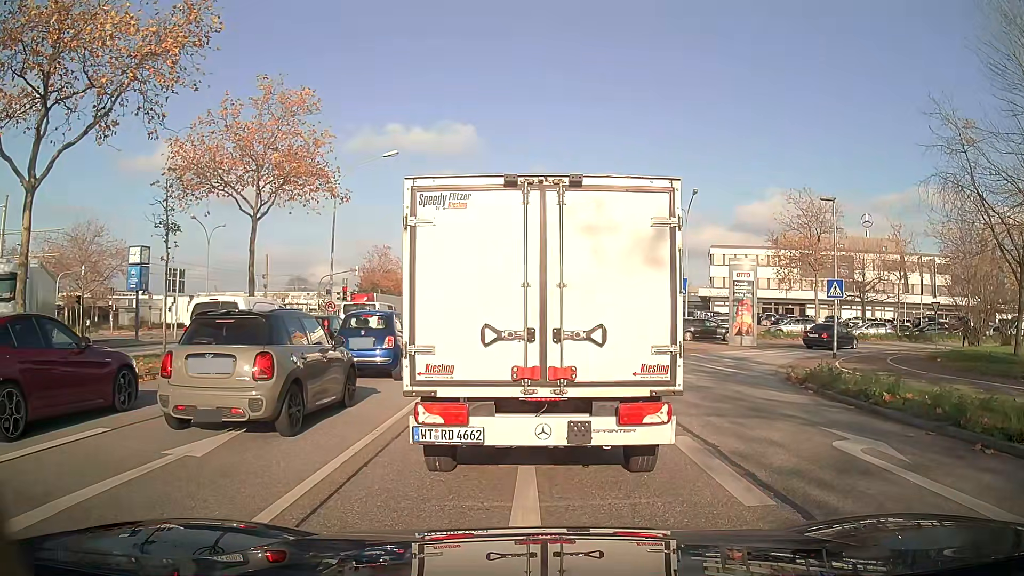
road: primary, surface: asphalt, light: Day
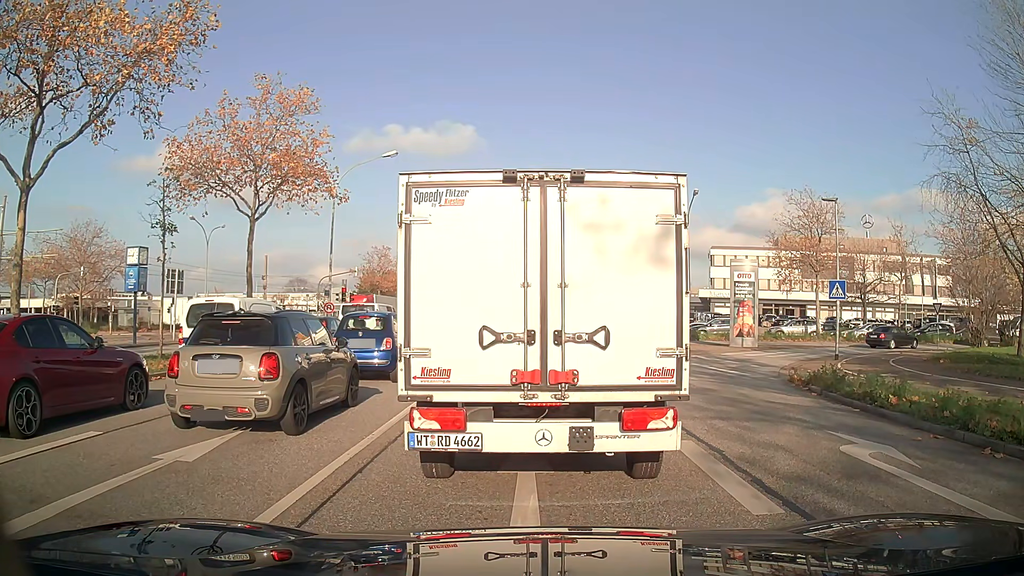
(0.0, +0.3) m; 0°
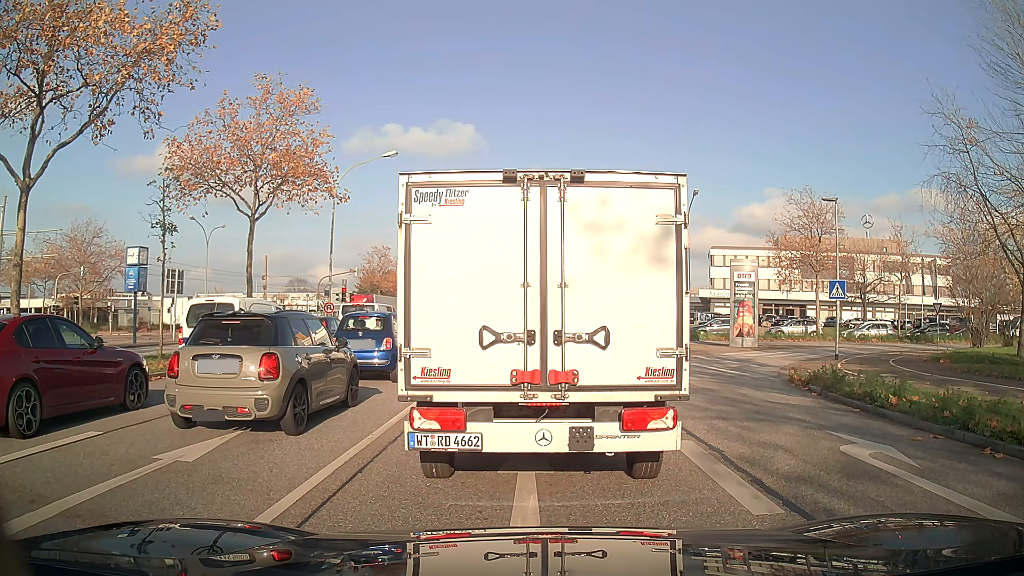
(0.0, 0.0) m; 0°
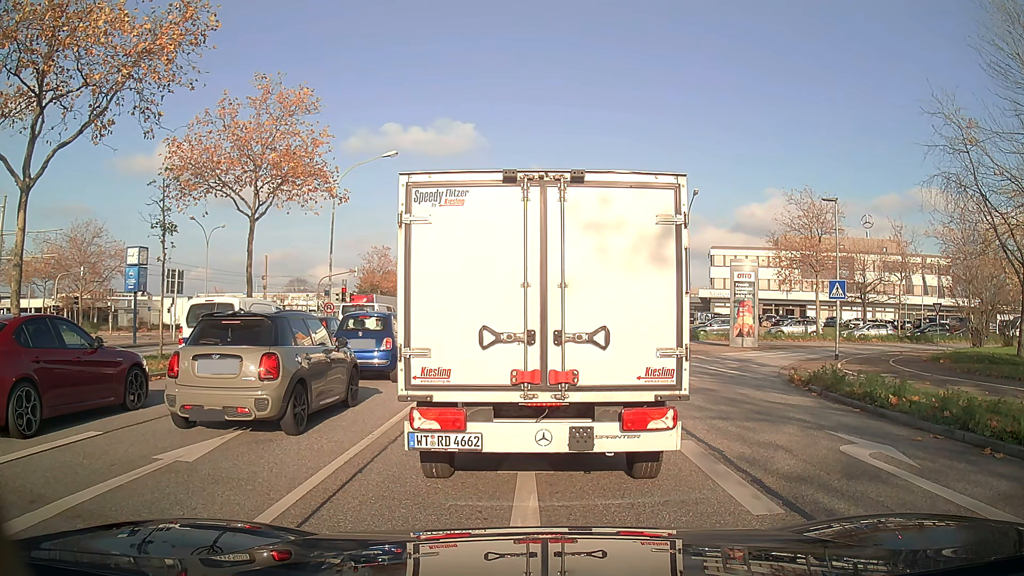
(0.0, 0.0) m; 0°
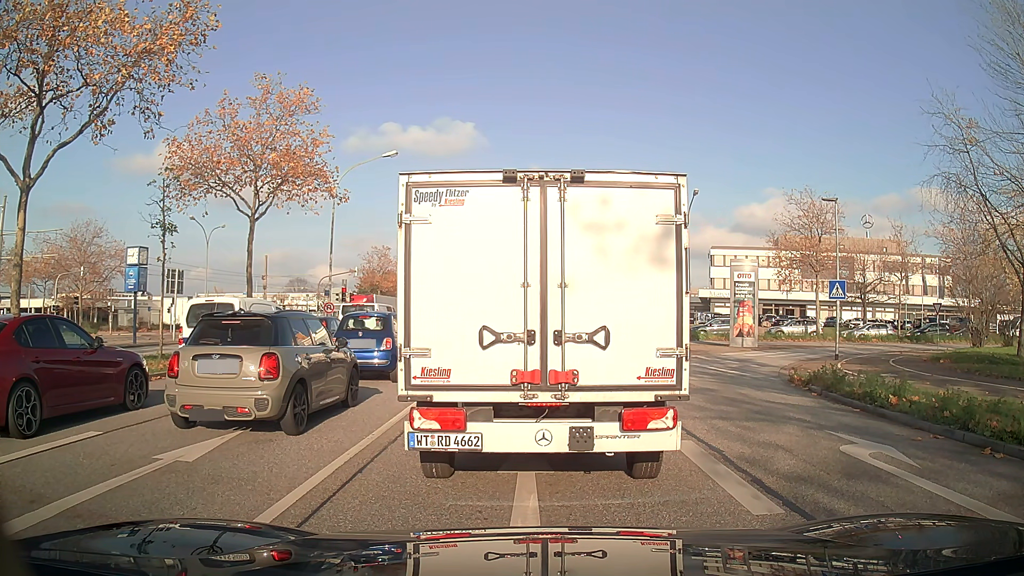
(0.0, 0.0) m; 0°
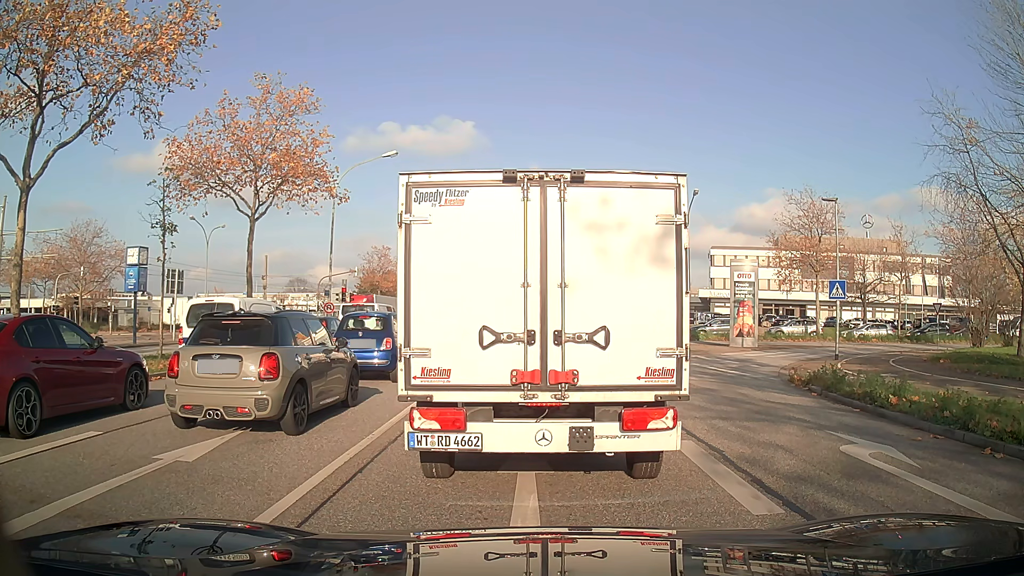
(0.0, 0.0) m; 0°
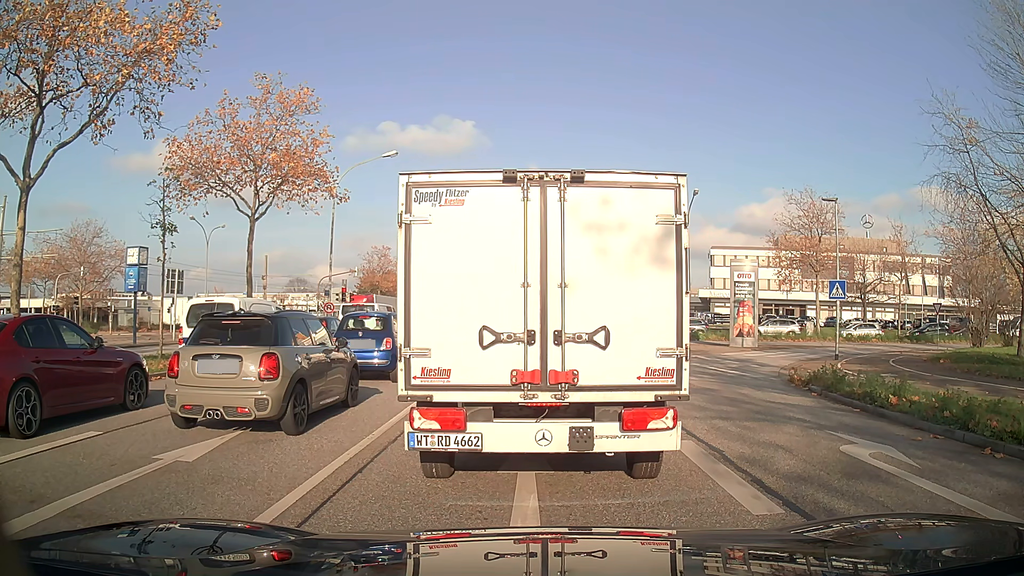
(0.0, 0.0) m; 0°
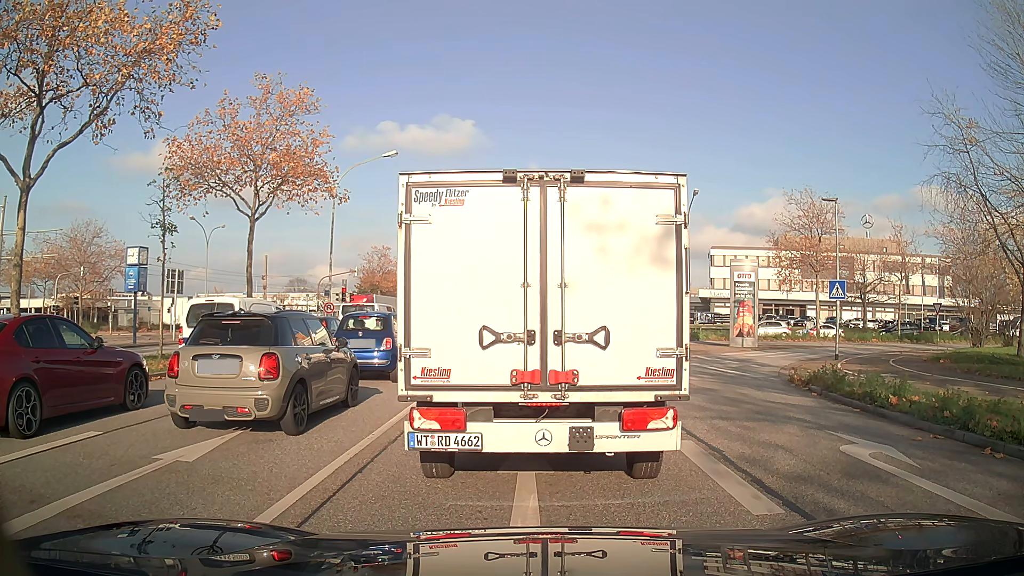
(0.0, 0.0) m; 0°
(0, +10) (0, +20) (0, +30) (0, +40) (0, +50) (0, +60) (0, +70) (0, +80) (-1, +90) (-1, +100) m
